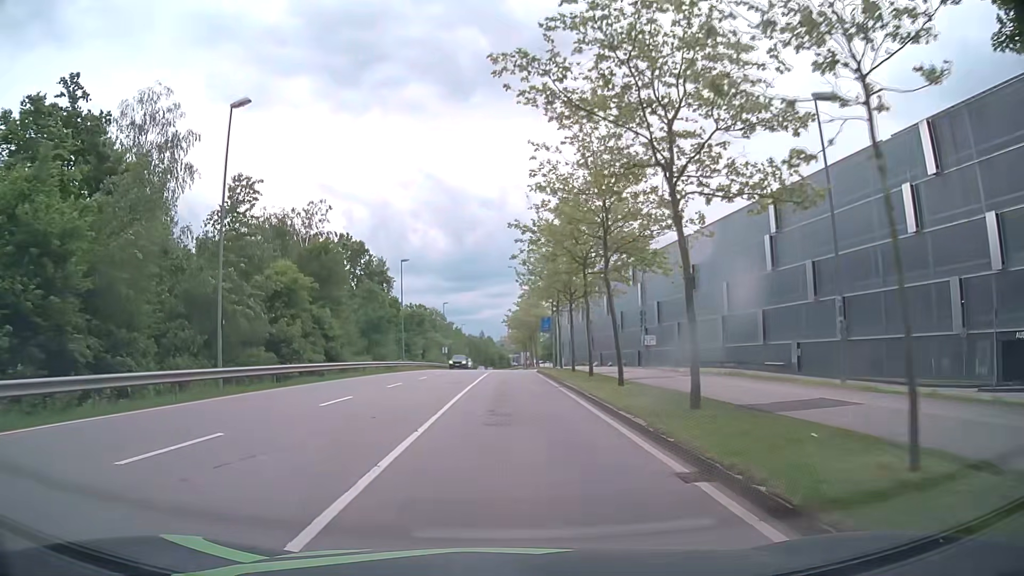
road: secondary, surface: asphalt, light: Day
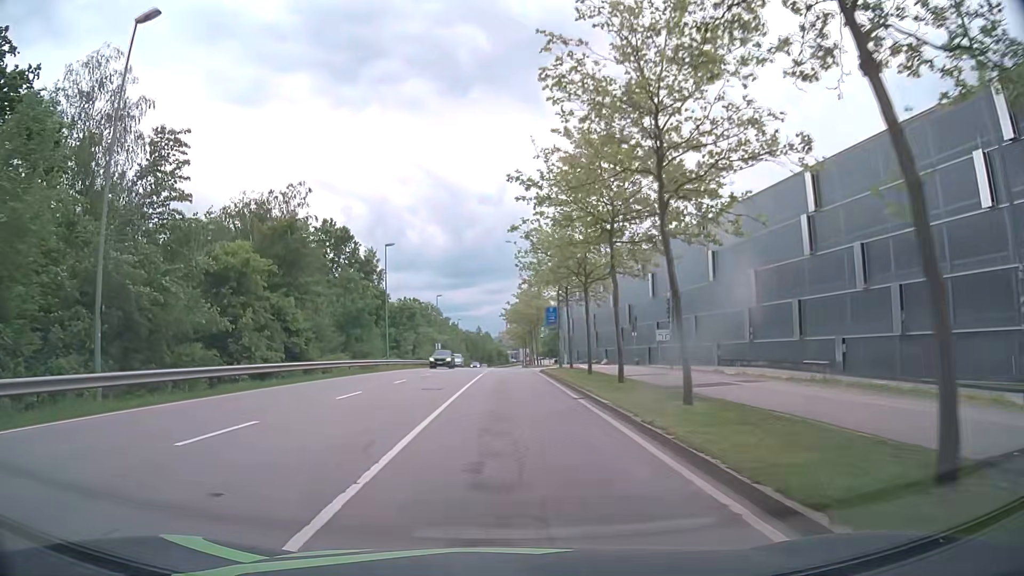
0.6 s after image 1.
(0.0, +7.4) m; +1°
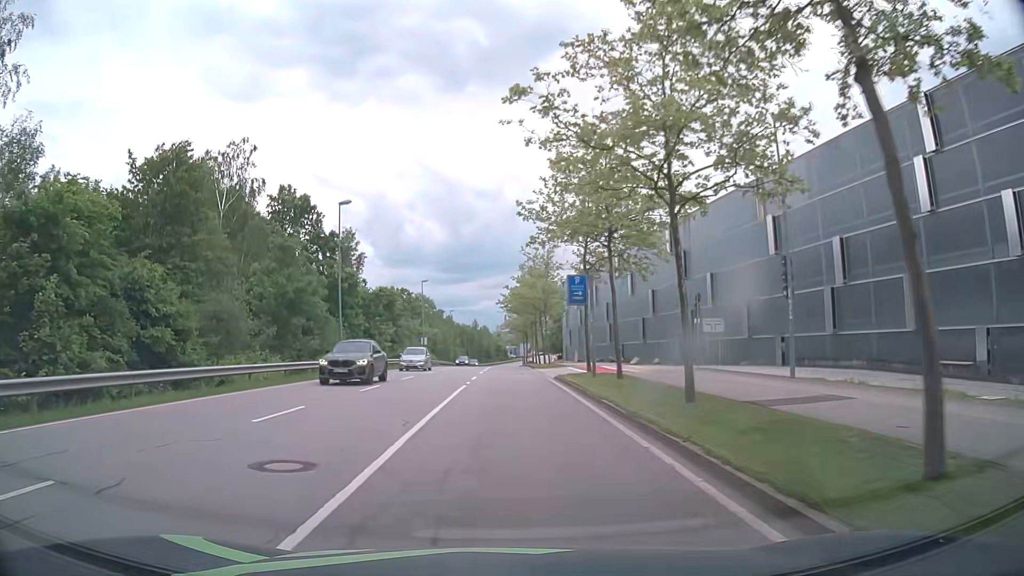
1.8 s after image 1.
(0.0, +15.0) m; 0°
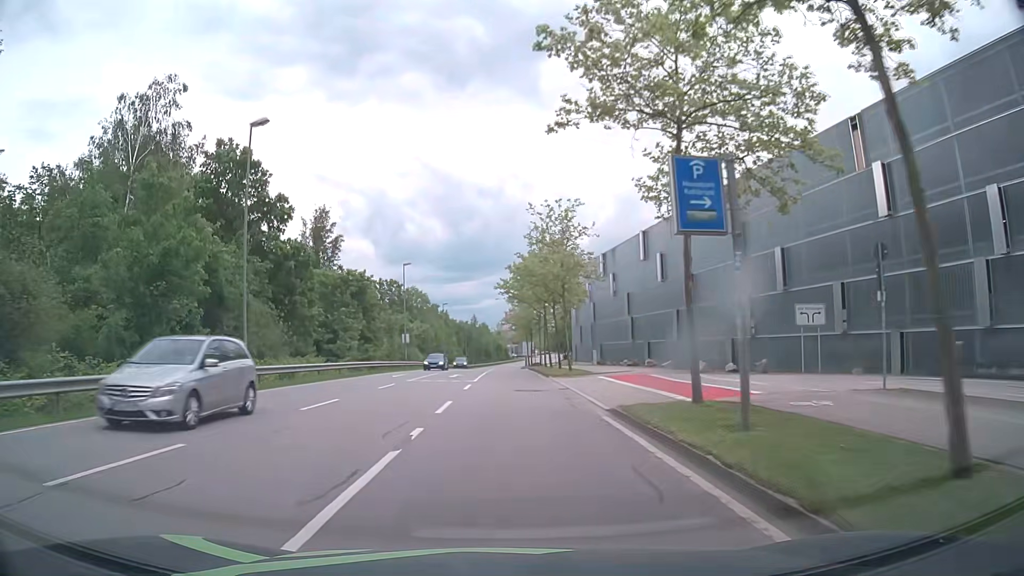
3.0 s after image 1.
(0.0, +15.2) m; 0°
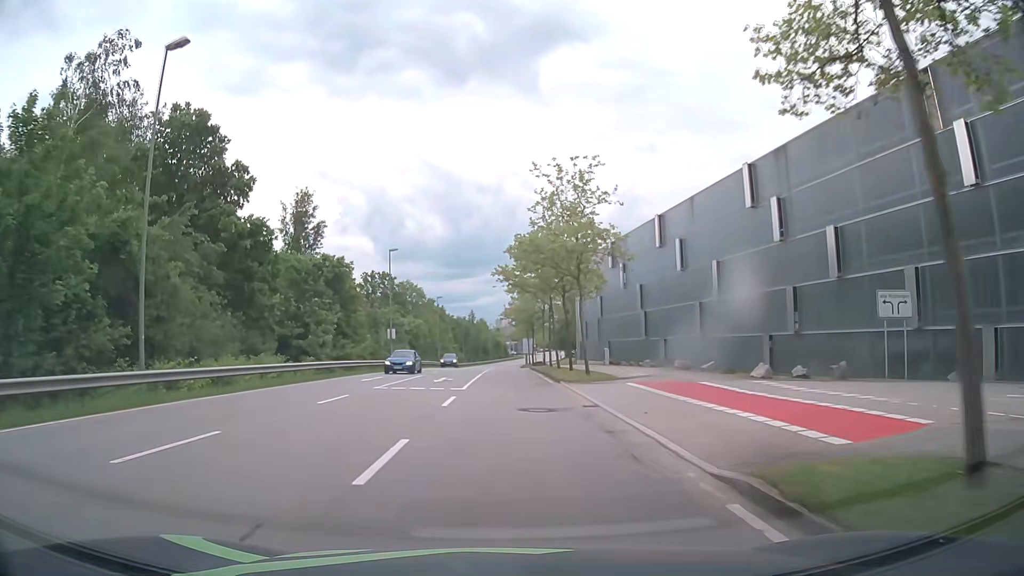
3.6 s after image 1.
(0.0, +7.6) m; 0°
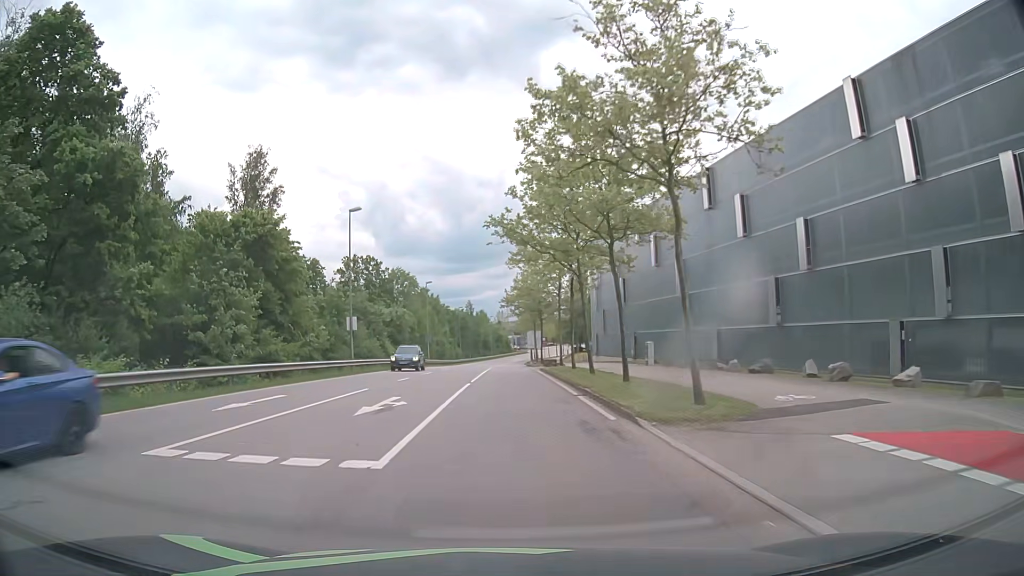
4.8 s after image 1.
(0.0, +15.3) m; 0°
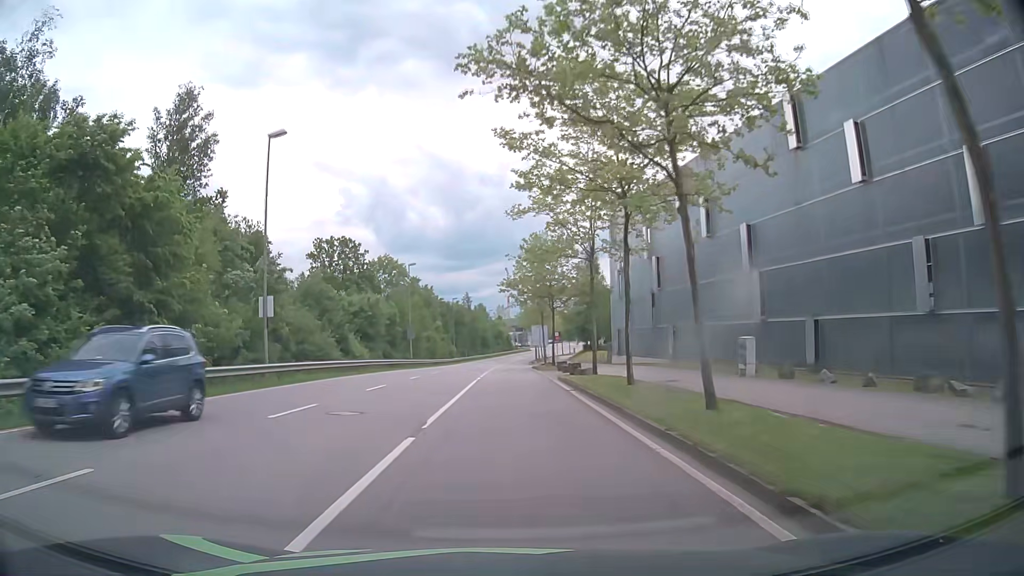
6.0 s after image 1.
(-0.1, +15.4) m; 0°
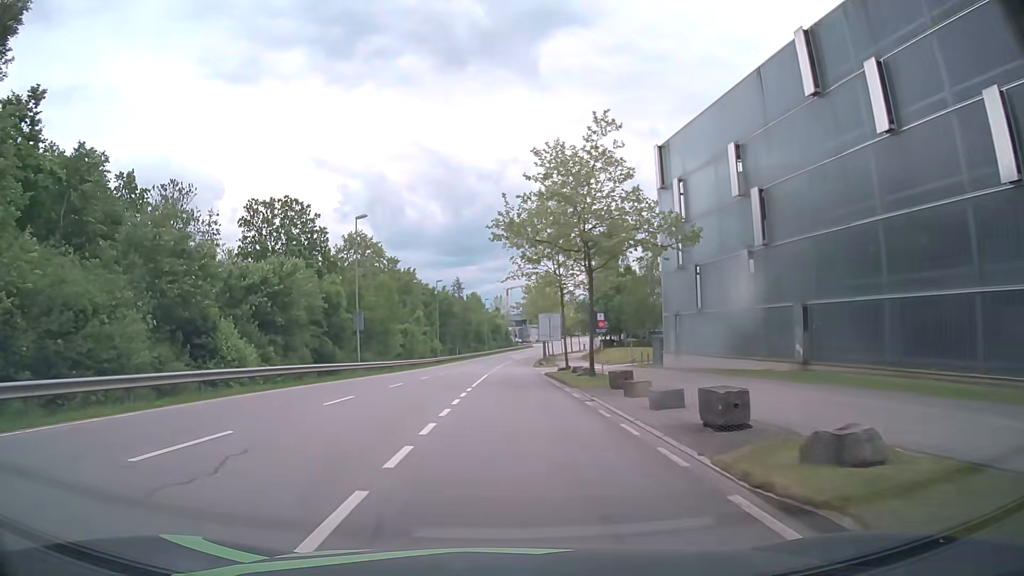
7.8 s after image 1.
(0.0, +23.2) m; 0°
(0, +10) (0, +20) (0, +30) (0, +40) (0, +50) (0, +60) (+1, +70) (+1, +80) (+2, +90) (+3, +100) m
